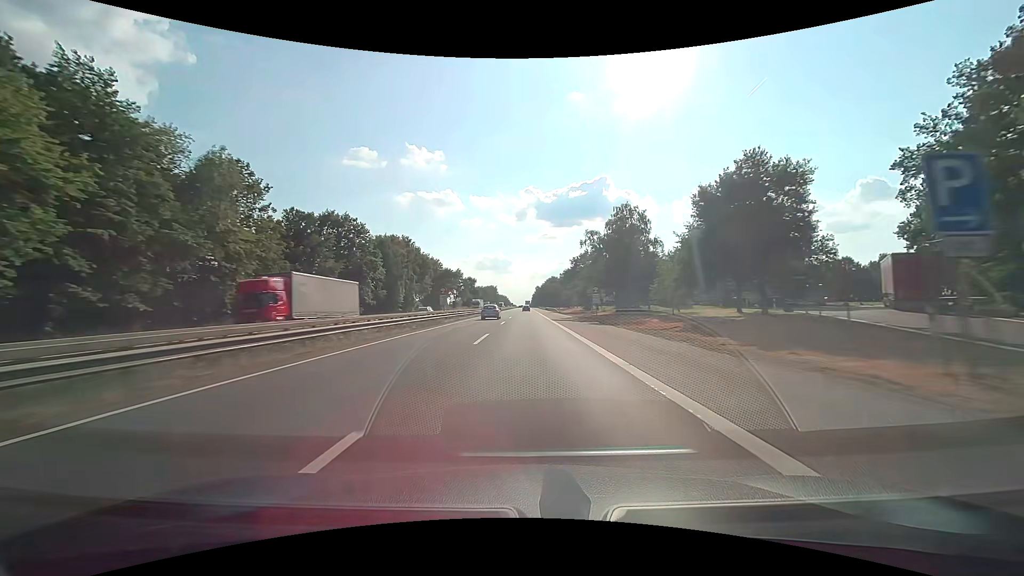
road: motorway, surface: asphalt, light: Day
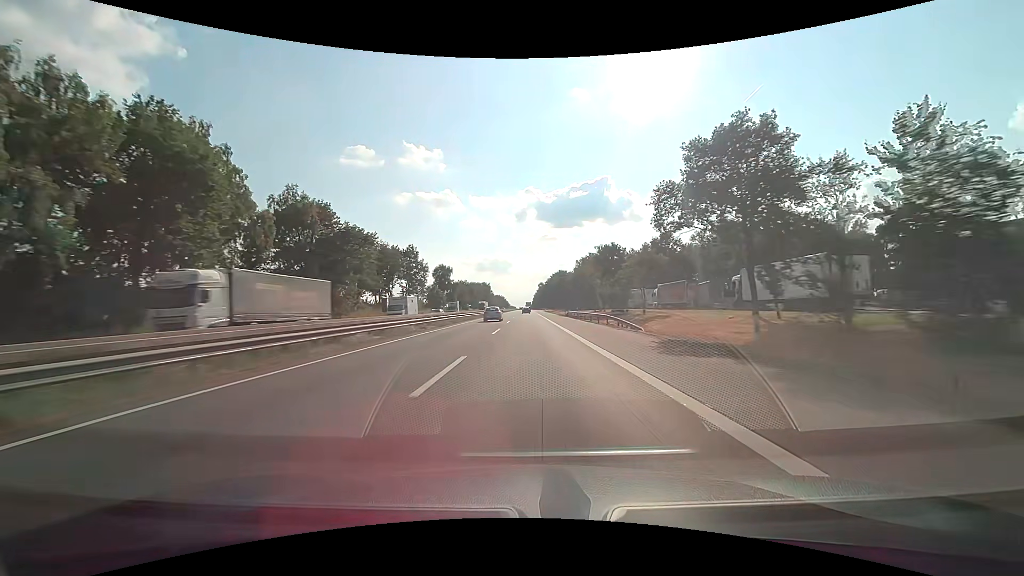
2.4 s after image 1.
(0.0, +82.4) m; 0°
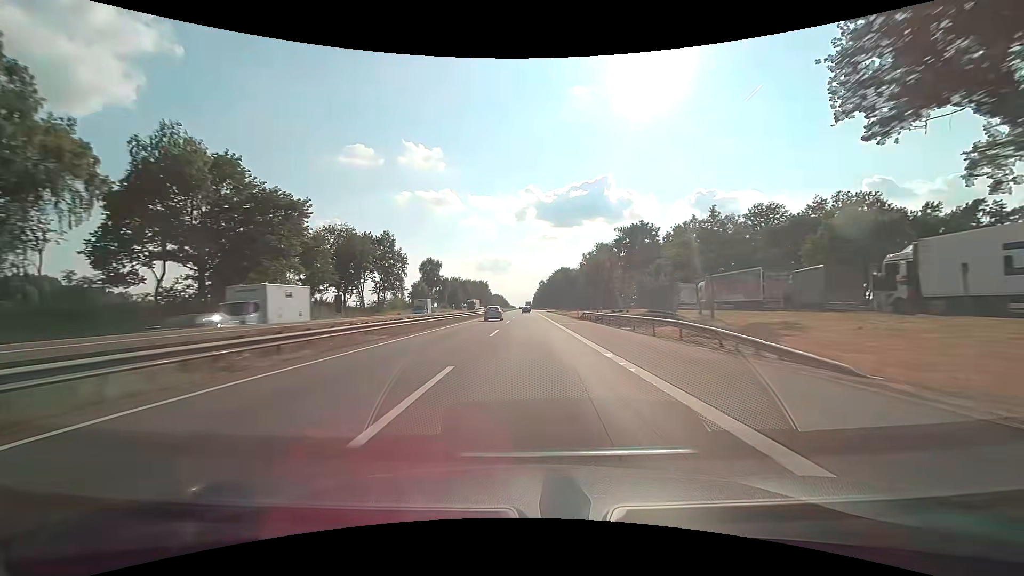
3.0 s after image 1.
(0.0, +20.6) m; 0°
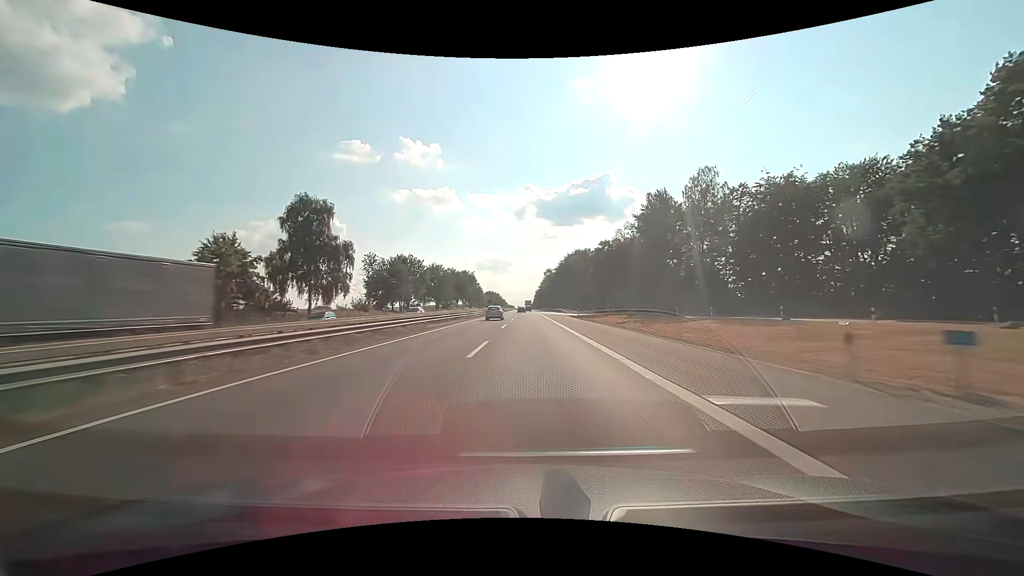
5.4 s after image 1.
(+0.1, +82.4) m; 0°
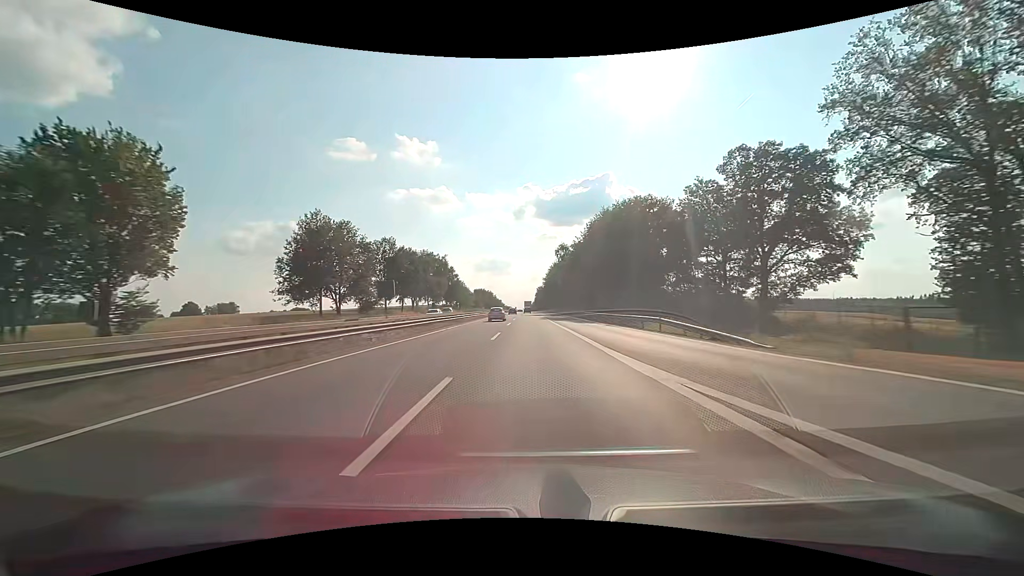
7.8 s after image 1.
(+0.1, +82.4) m; 0°
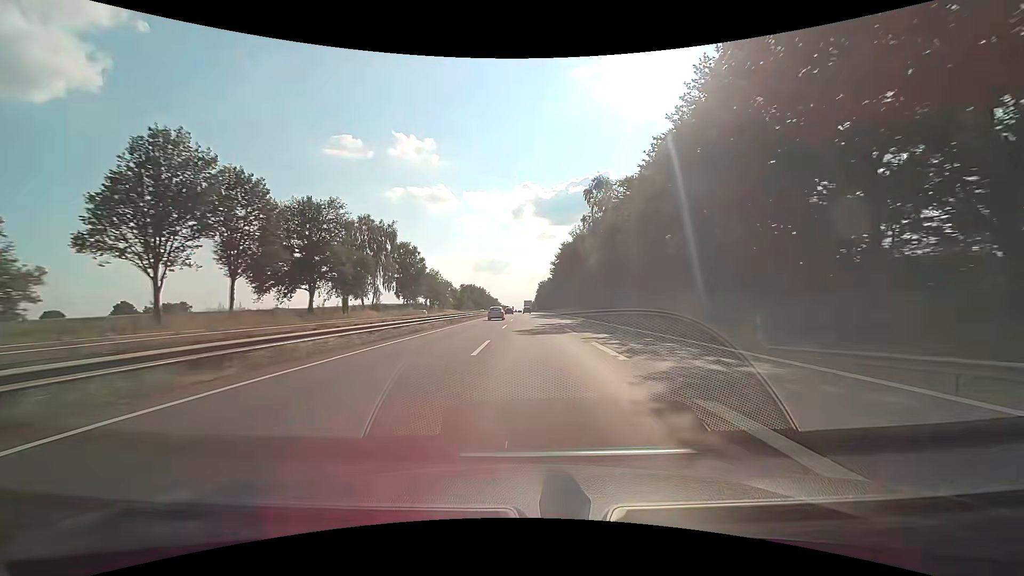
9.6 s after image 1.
(+0.1, +61.8) m; 0°
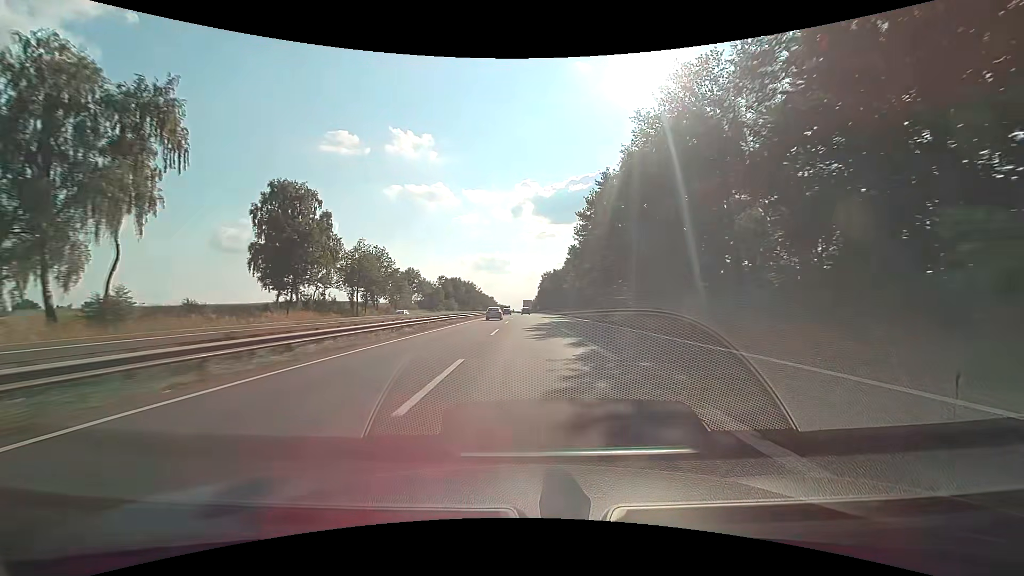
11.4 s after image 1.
(+0.1, +61.8) m; 0°
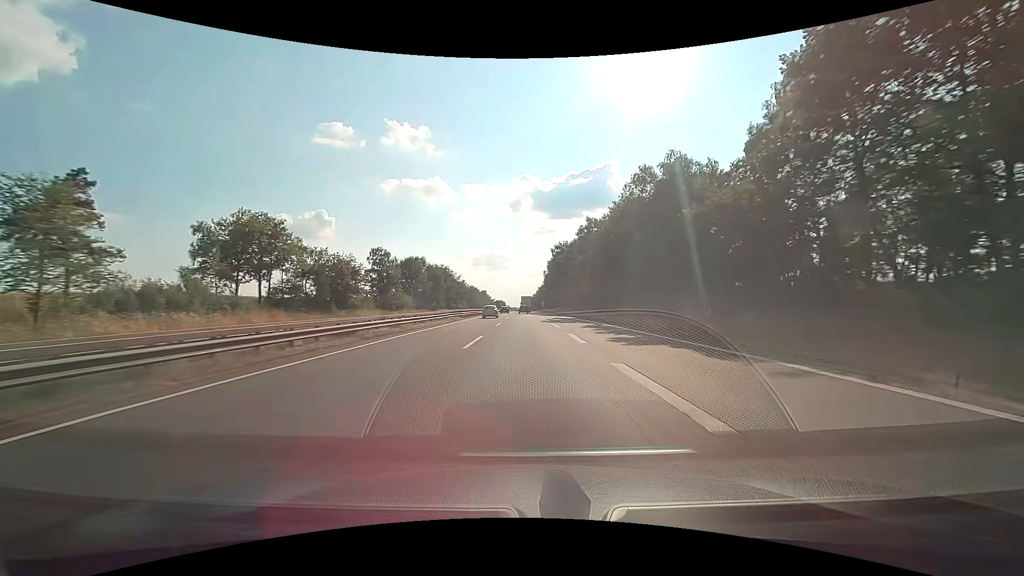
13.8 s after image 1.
(0.0, +81.3) m; 0°
(0, +10) (0, +20) (0, +30) (0, +40) (0, +50) (0, +60) (0, +70) (0, +80) (0, +90) (0, +100) m
